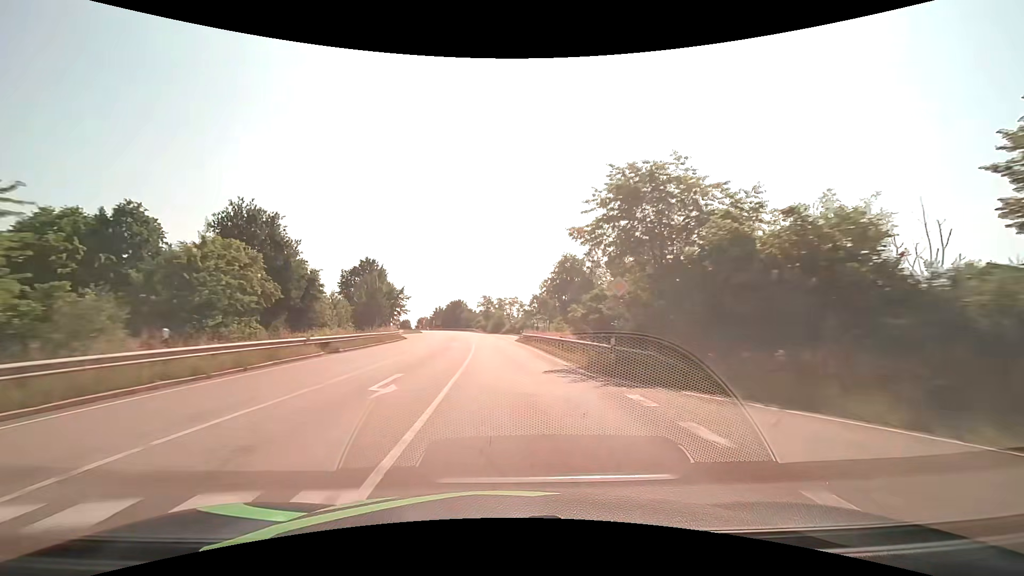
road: secondary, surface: asphalt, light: Day
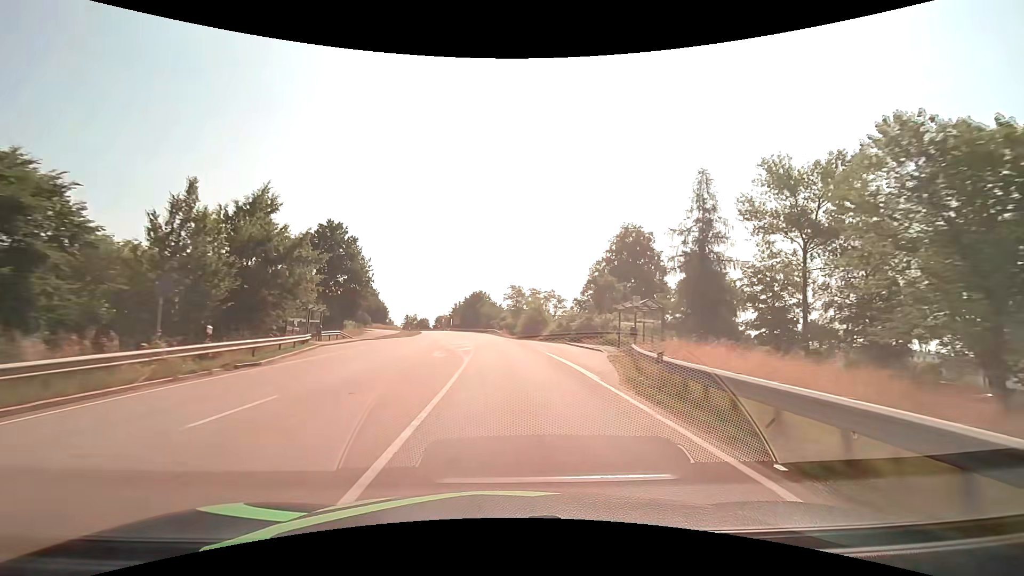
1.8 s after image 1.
(-1.3, +38.2) m; -4°
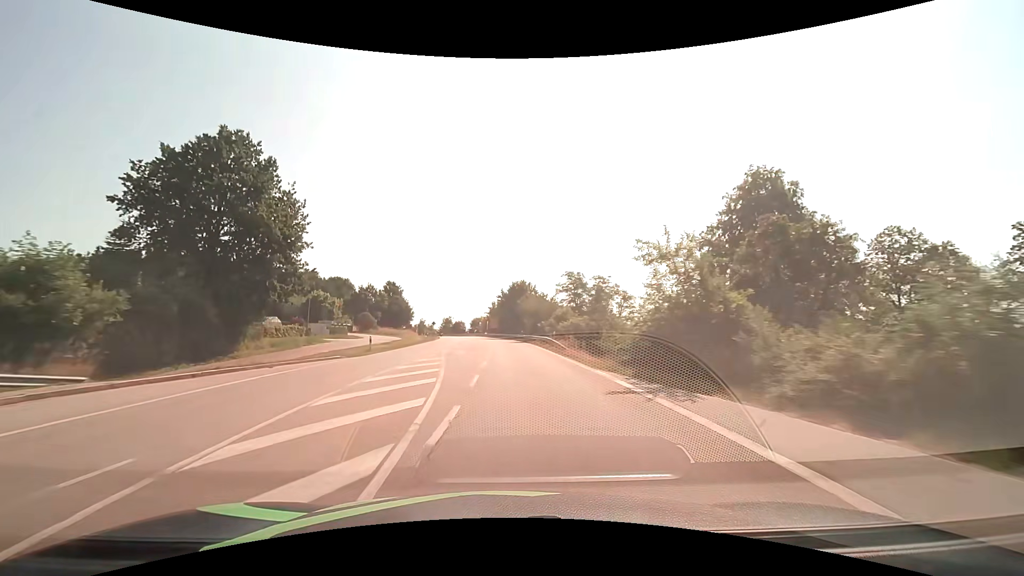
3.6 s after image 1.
(-1.2, +34.4) m; -5°
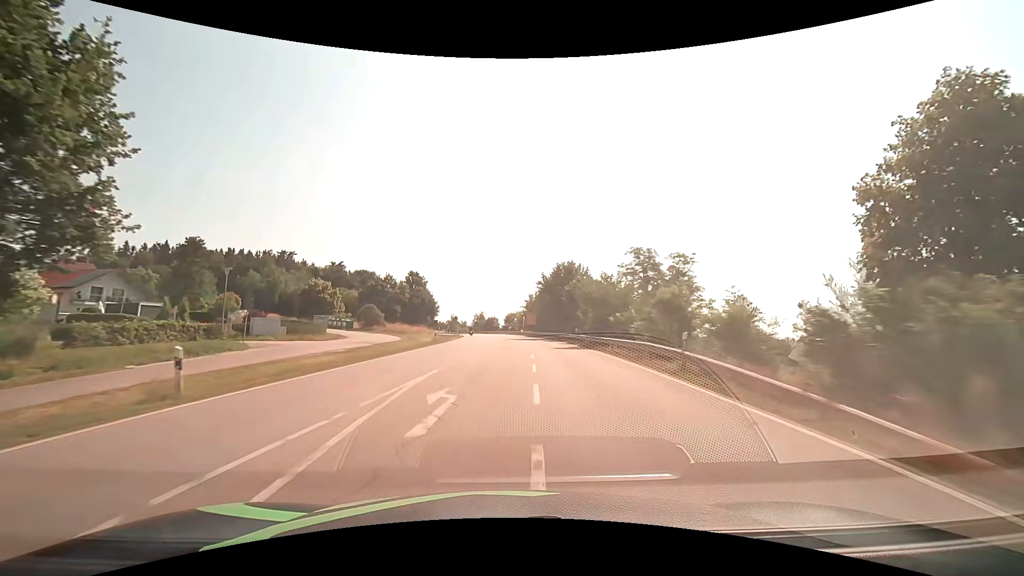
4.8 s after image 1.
(-0.9, +20.9) m; -4°
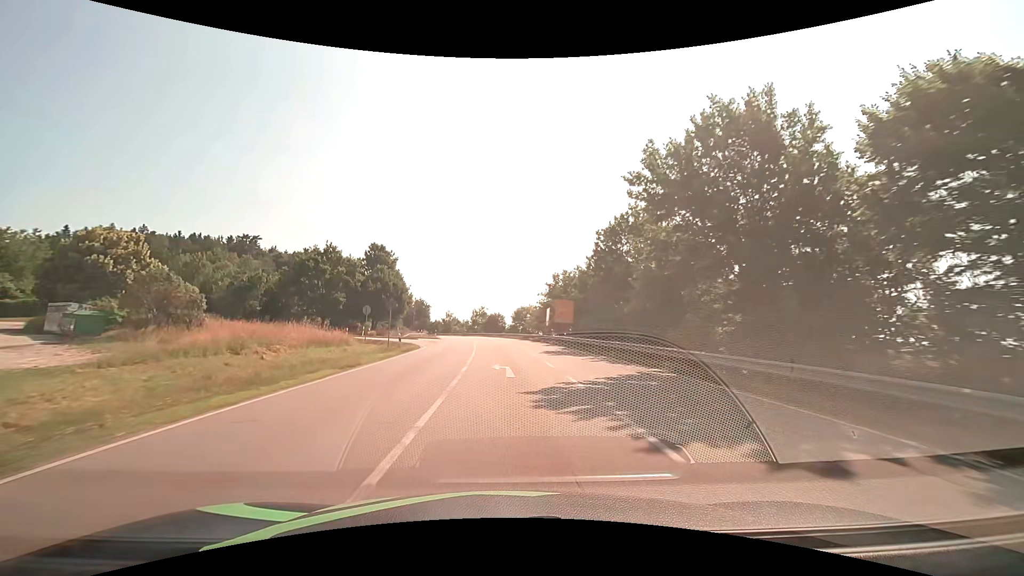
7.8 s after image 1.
(-0.5, +45.2) m; -1°
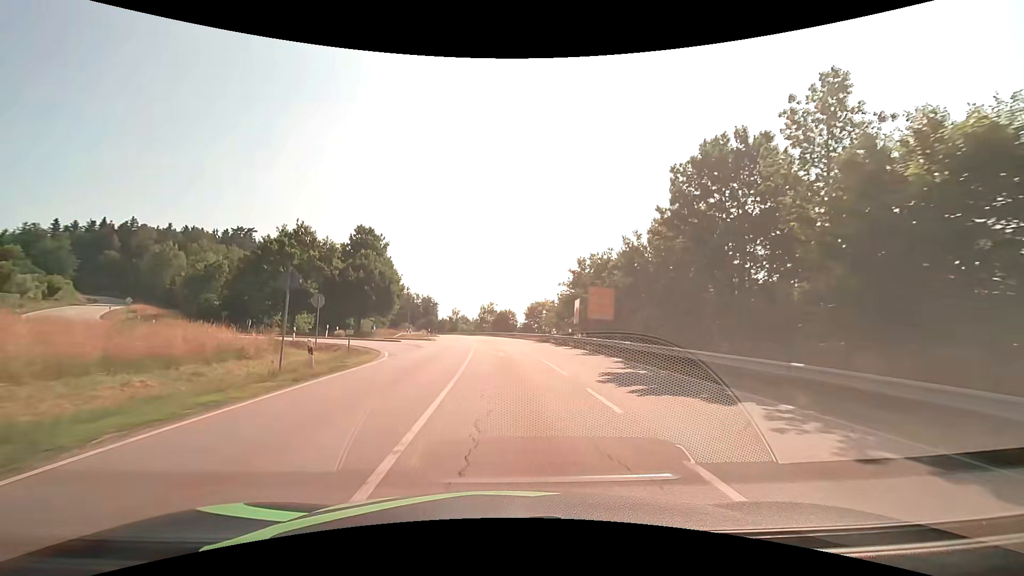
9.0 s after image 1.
(-0.2, +15.1) m; -1°
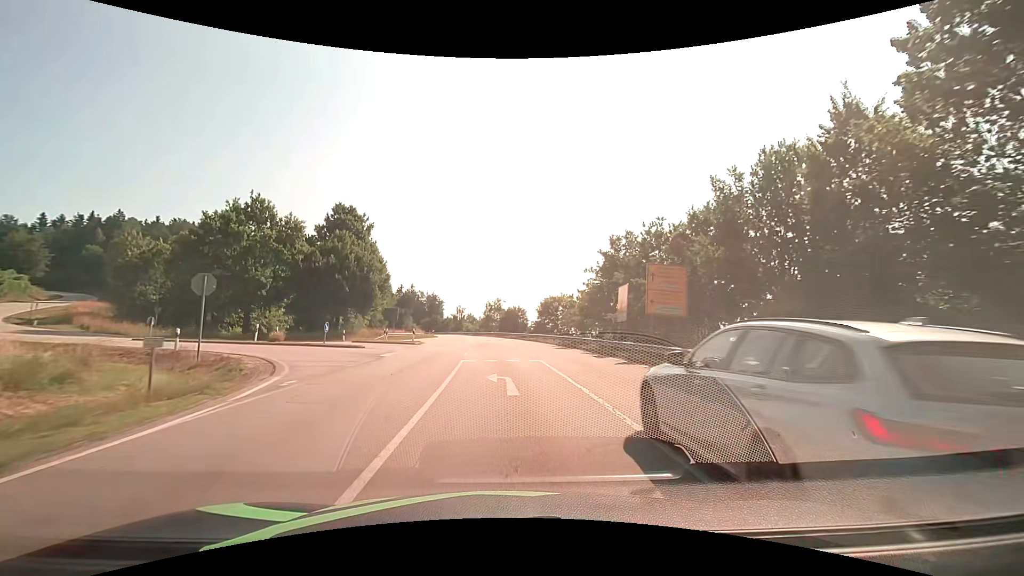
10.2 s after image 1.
(-0.1, +13.5) m; -1°
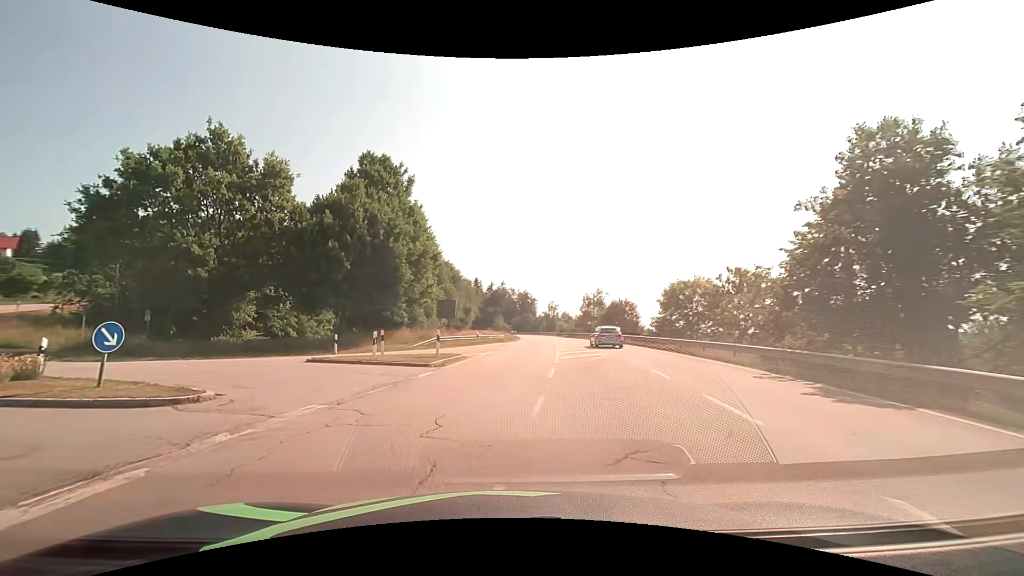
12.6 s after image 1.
(-0.8, +21.8) m; -10°
(-2, +10) (-9, +17) (-18, +20) (-28, +23) (-37, +27) (-44, +35) (-49, +43) (-53, +52) (-56, +62) (-60, +71) m
